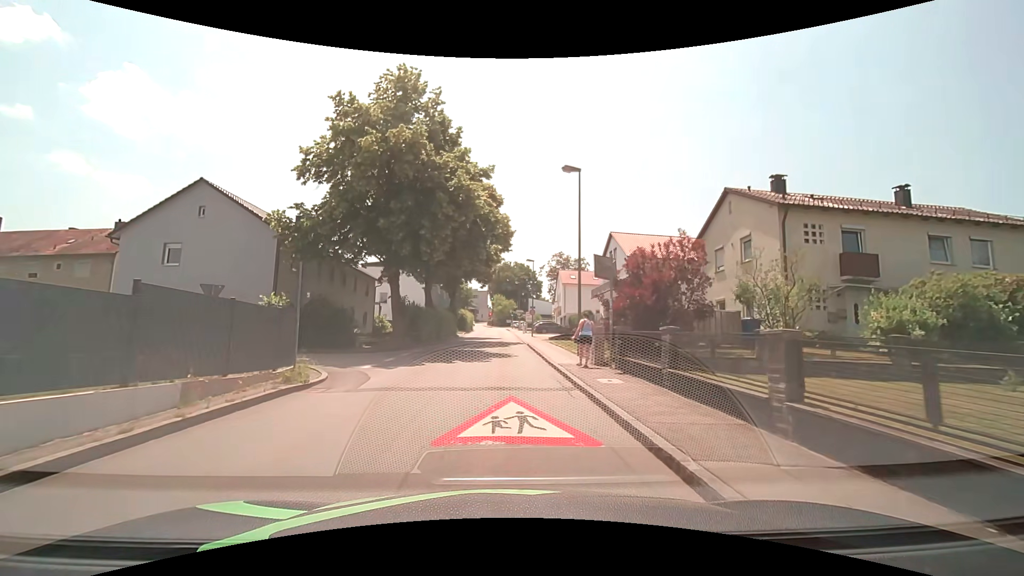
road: unclassified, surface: asphalt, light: Day
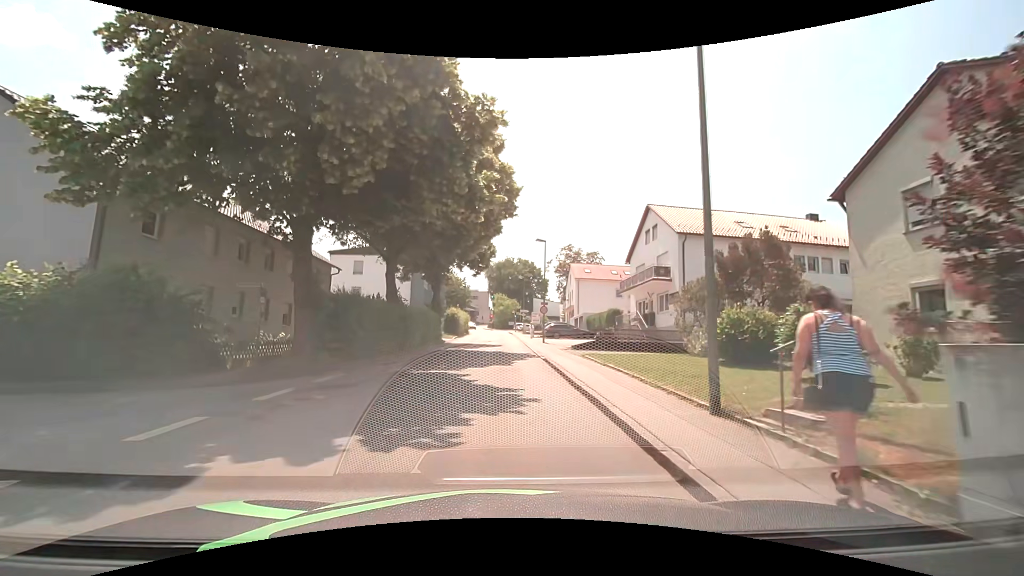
(0.0, +13.1) m; 0°
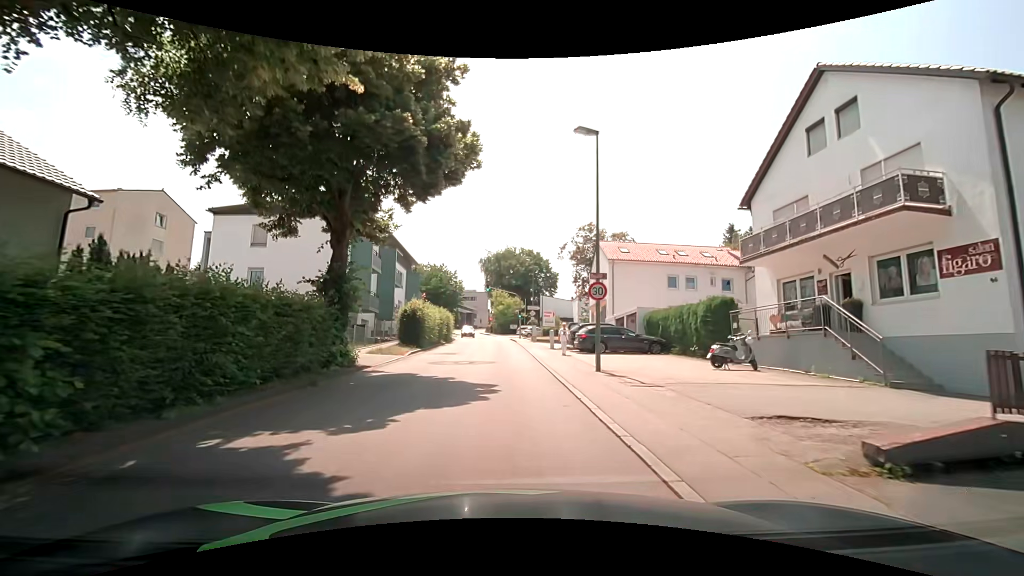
(-0.1, +22.0) m; 0°
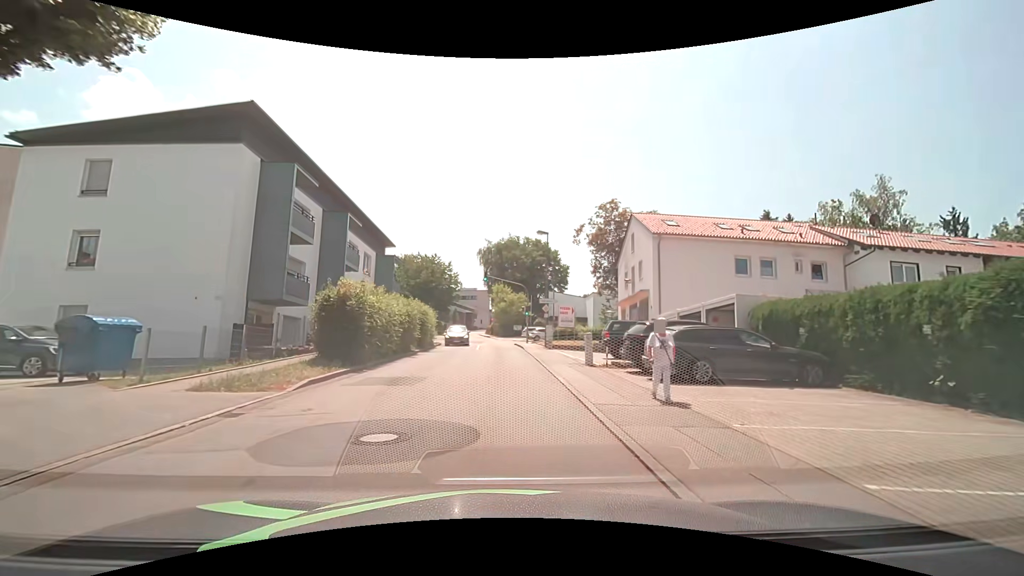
(-0.1, +13.4) m; 0°
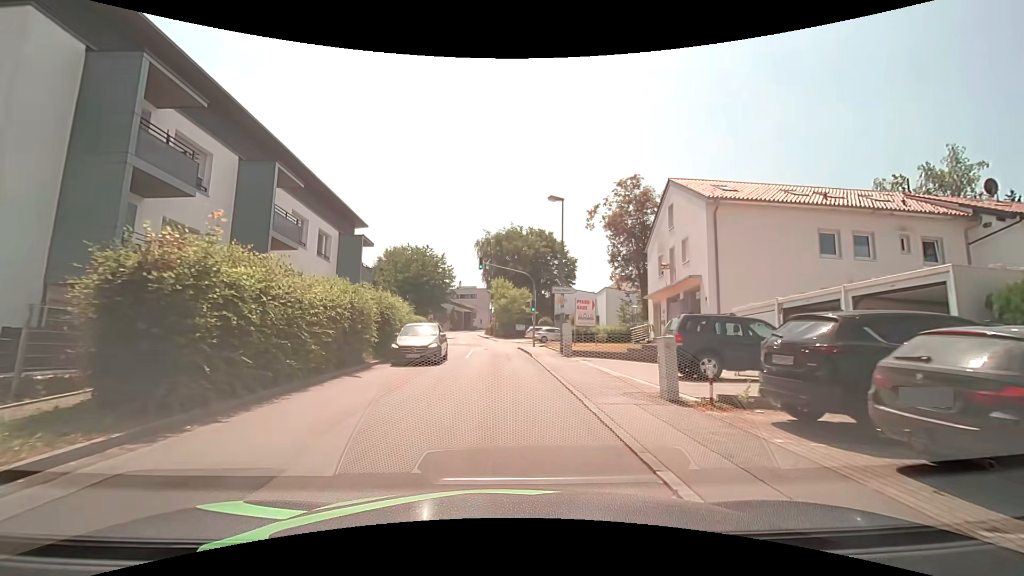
(0.0, +9.0) m; -1°
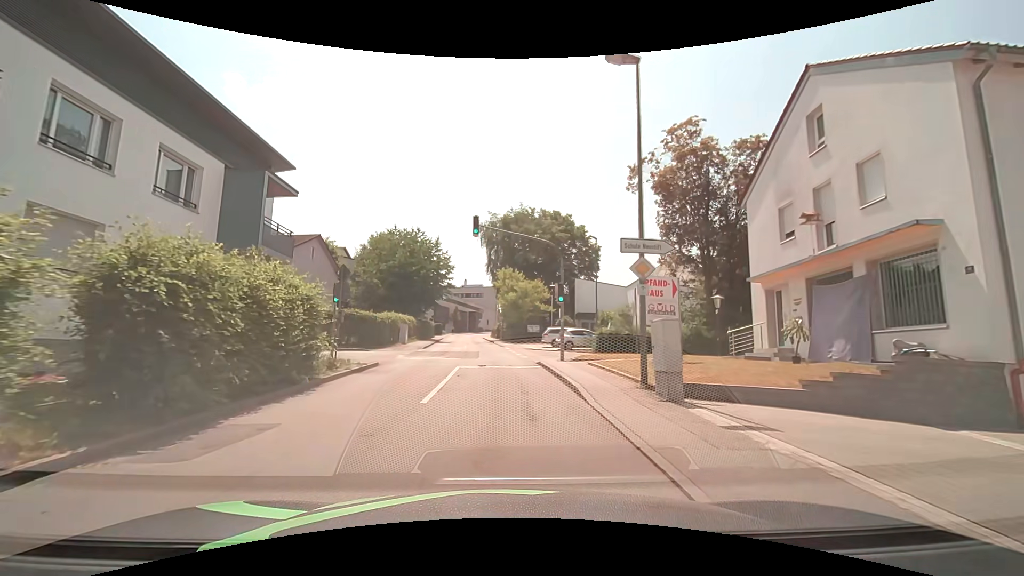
(-0.1, +13.4) m; -1°
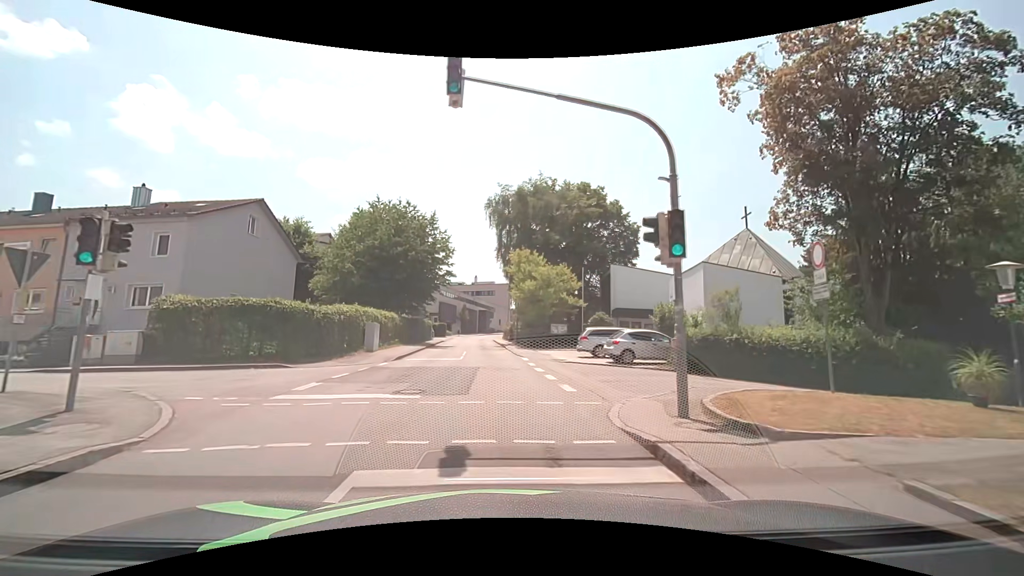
(-0.1, +13.4) m; -1°
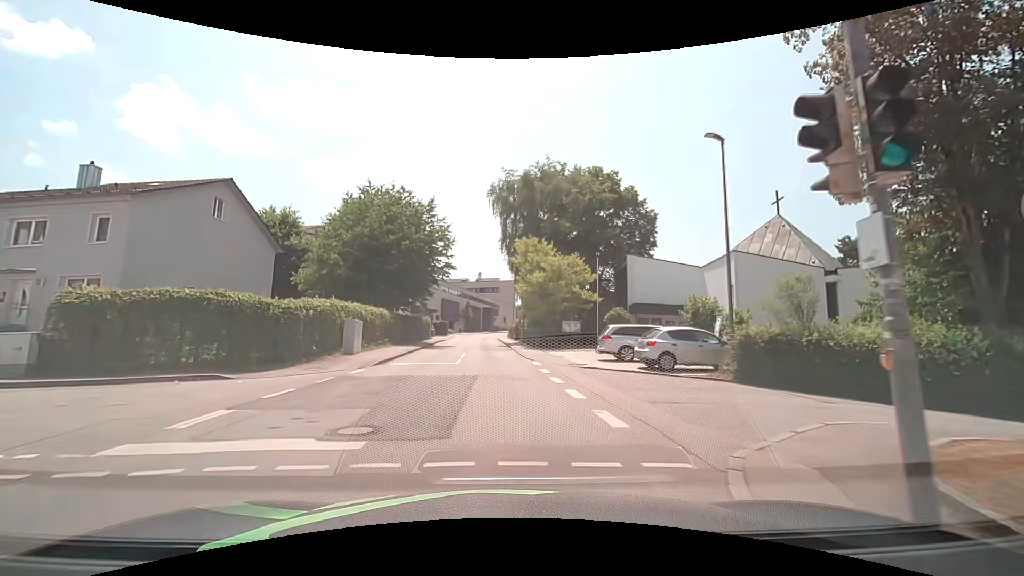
(0.0, +4.5) m; 0°
(0, +10) (-1, +20) (-1, +30) (-2, +40) (-2, +50) (-3, +60) (-3, +70) (-3, +80) (-3, +90) (-2, +100) m
